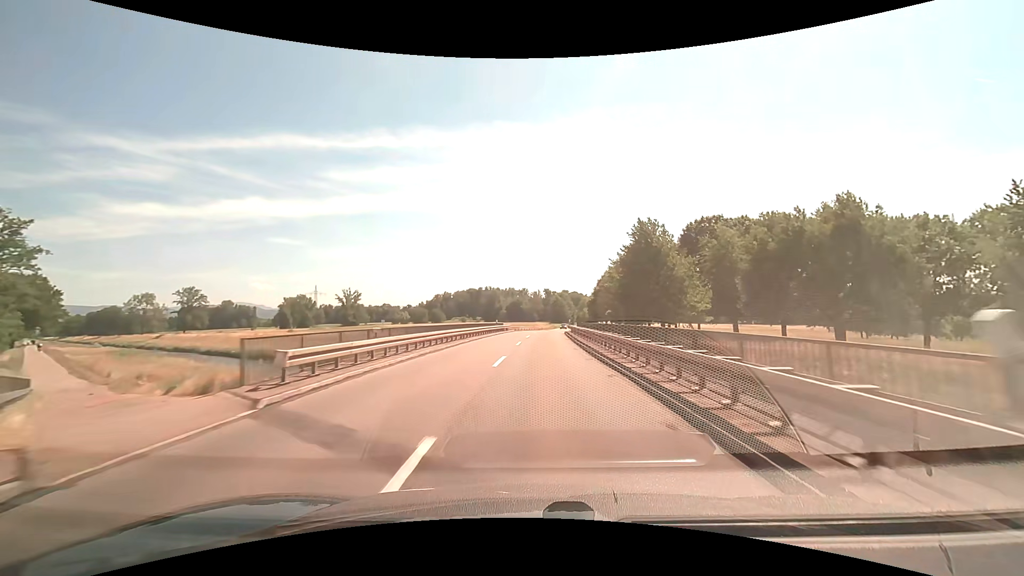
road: secondary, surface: asphalt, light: Day
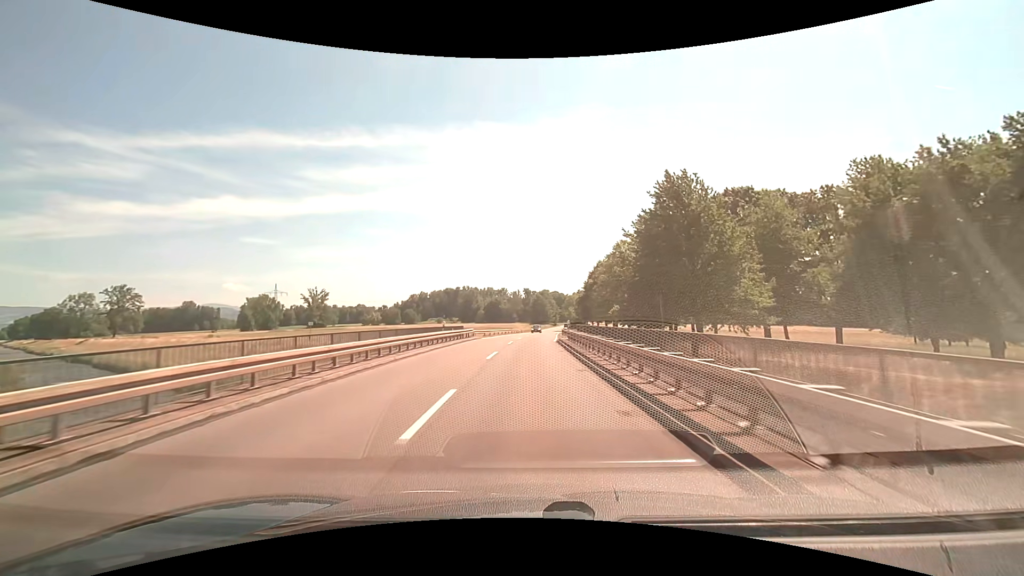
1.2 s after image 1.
(+0.6, +20.1) m; +3°
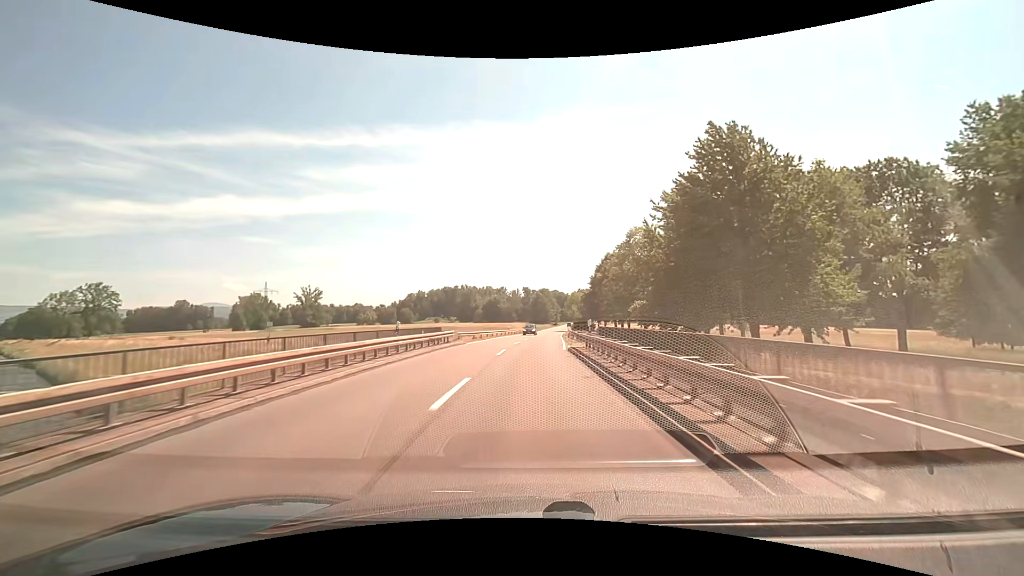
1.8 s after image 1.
(0.0, +10.0) m; 0°
(0, +10) (0, +20) (0, +30) (+1, +40) (+1, +50) (+2, +60) (+3, +70) (+3, +80) (+4, +90) (+5, +100) m
